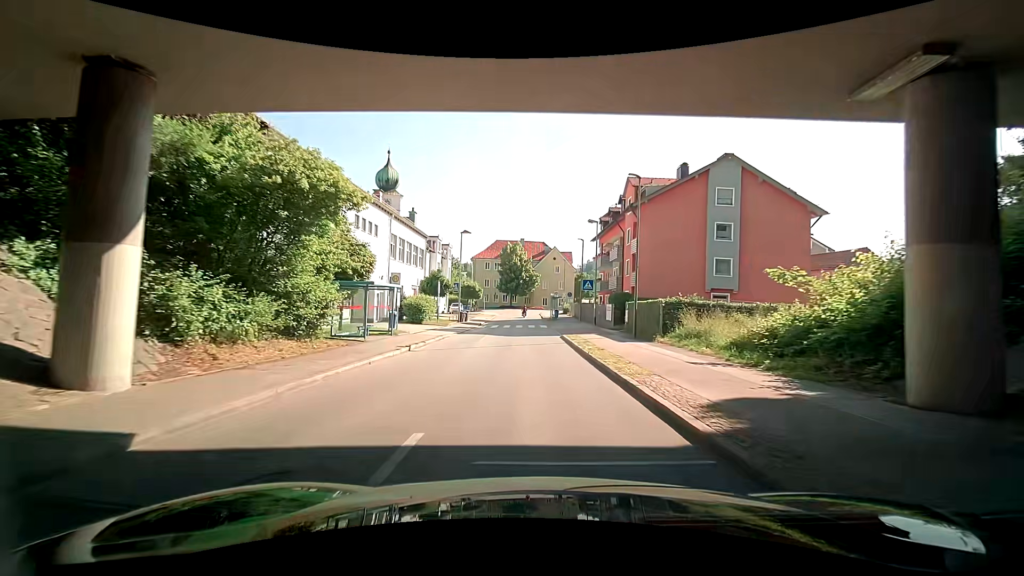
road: unclassified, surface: asphalt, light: Day
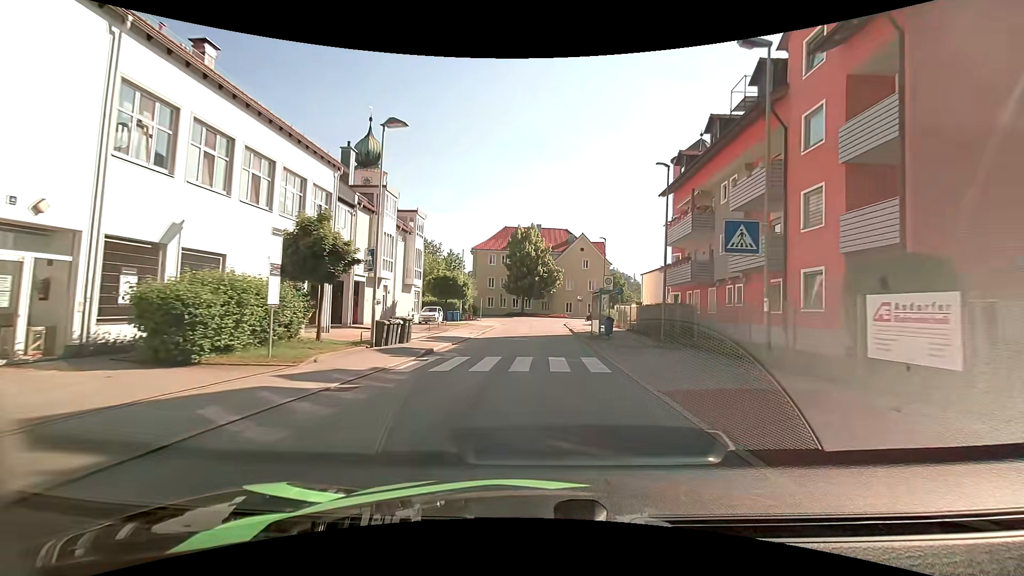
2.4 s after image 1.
(-0.4, +26.9) m; -3°
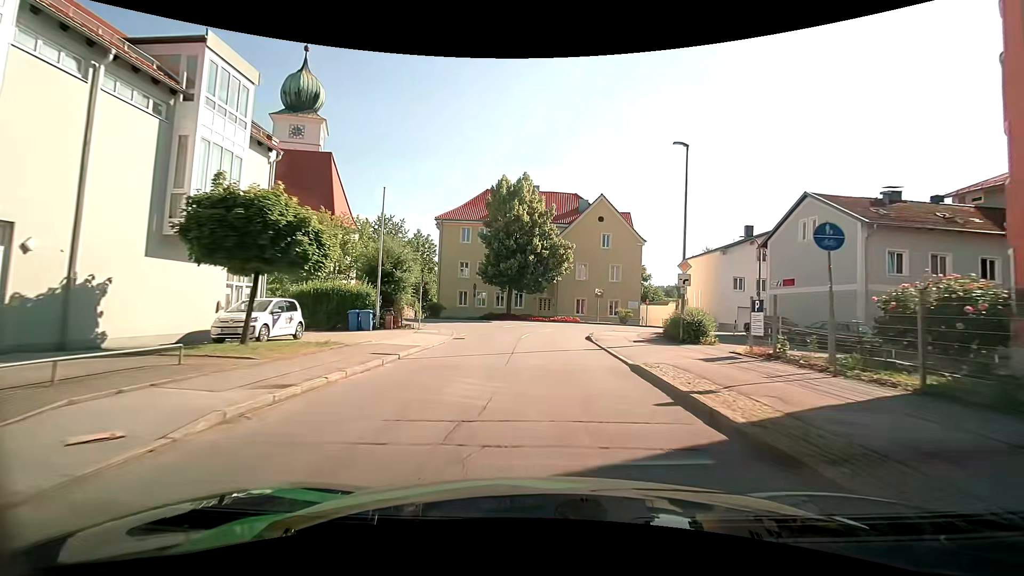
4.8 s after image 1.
(0.0, +26.5) m; 0°
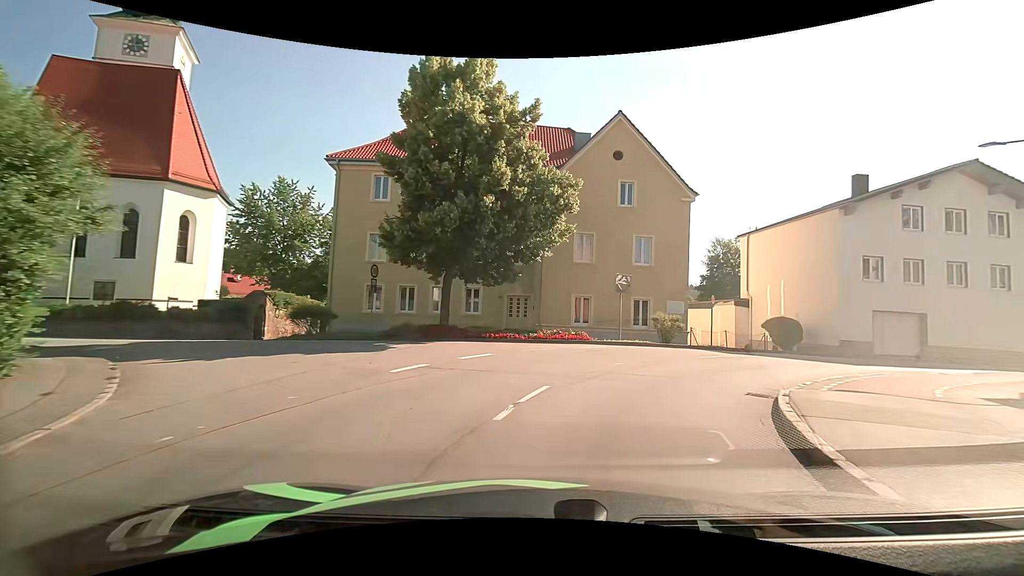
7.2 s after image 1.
(0.0, +22.7) m; +3°
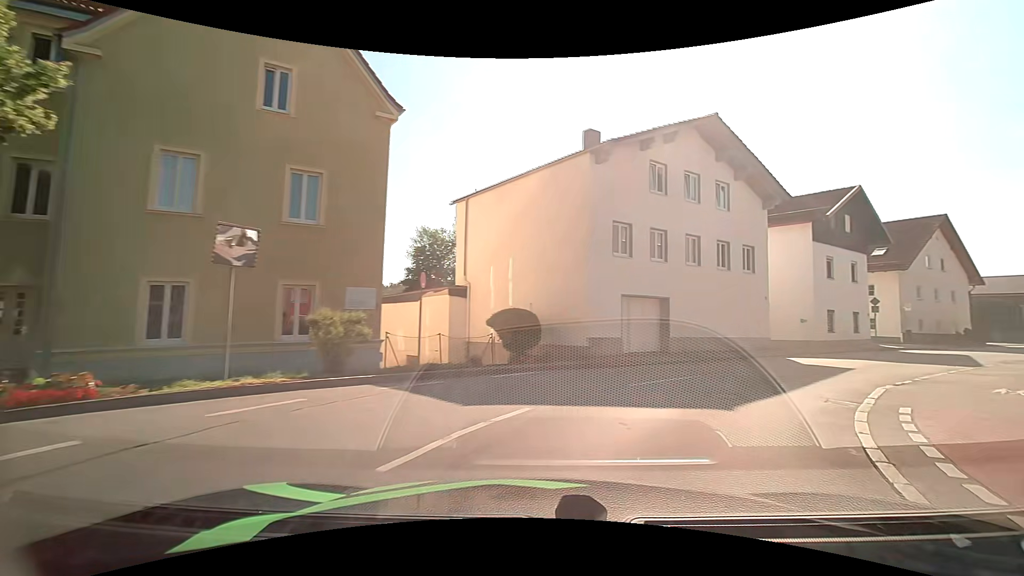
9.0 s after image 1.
(+3.0, +12.6) m; +33°
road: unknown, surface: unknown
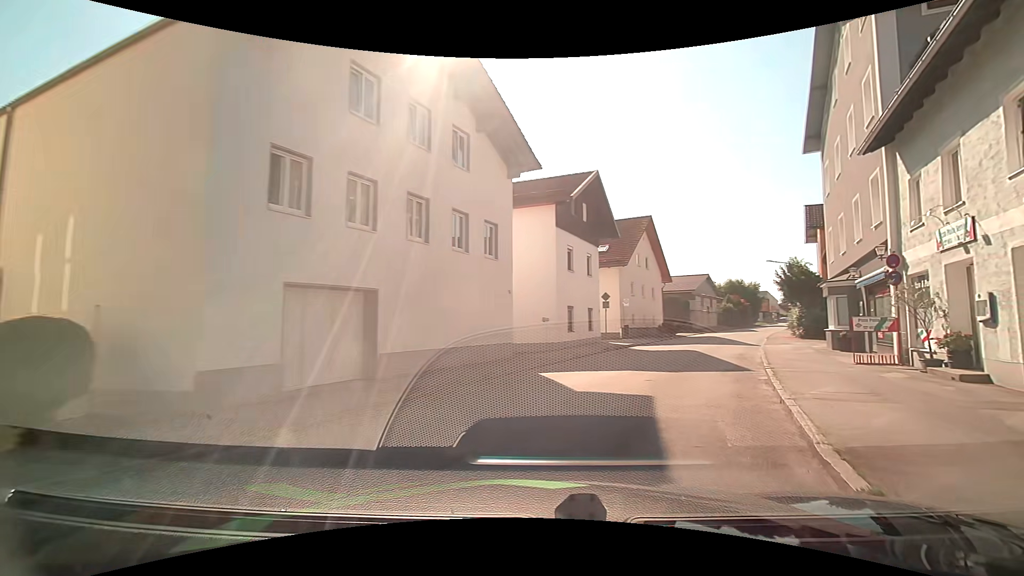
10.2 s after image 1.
(+2.1, +8.6) m; +27°
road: unclassified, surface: asphalt
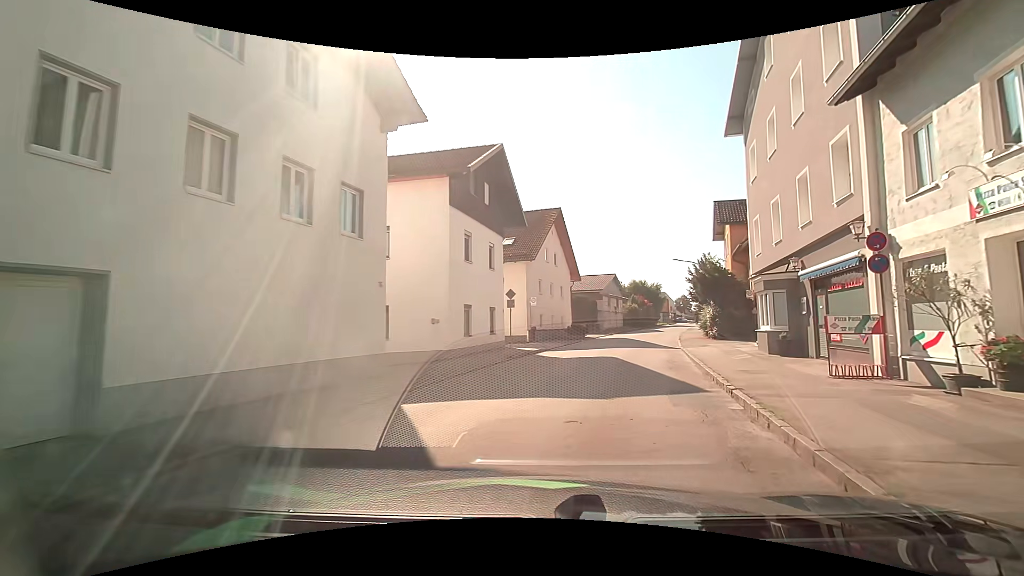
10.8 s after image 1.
(+0.6, +5.0) m; +11°
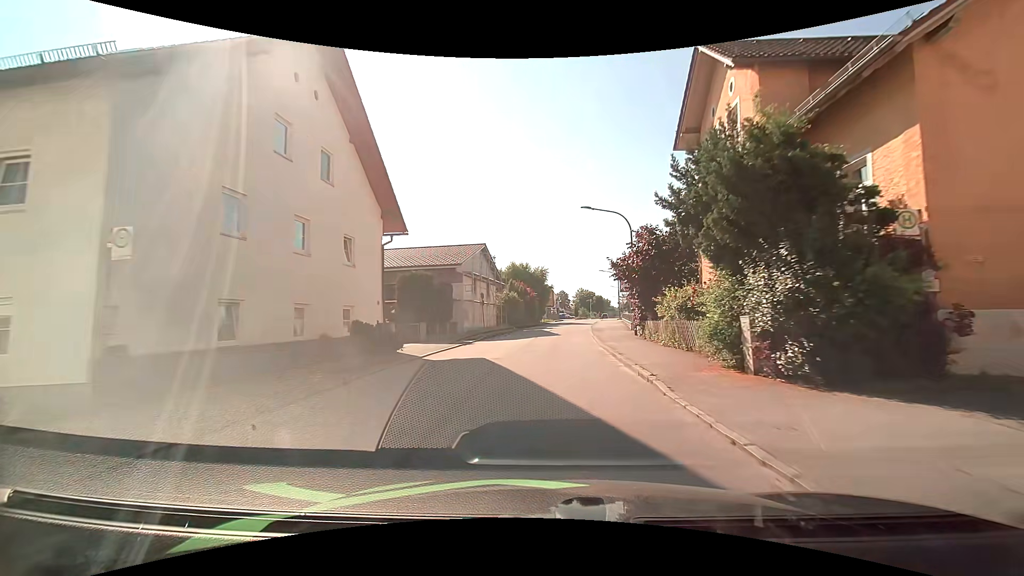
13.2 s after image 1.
(+4.4, +24.7) m; +14°
(0, +10) (+1, +20) (+1, +30) (+2, +40) (+3, +50) (+5, +60) (+6, +70) (+8, +80) (+10, +89) (+11, +99) m
